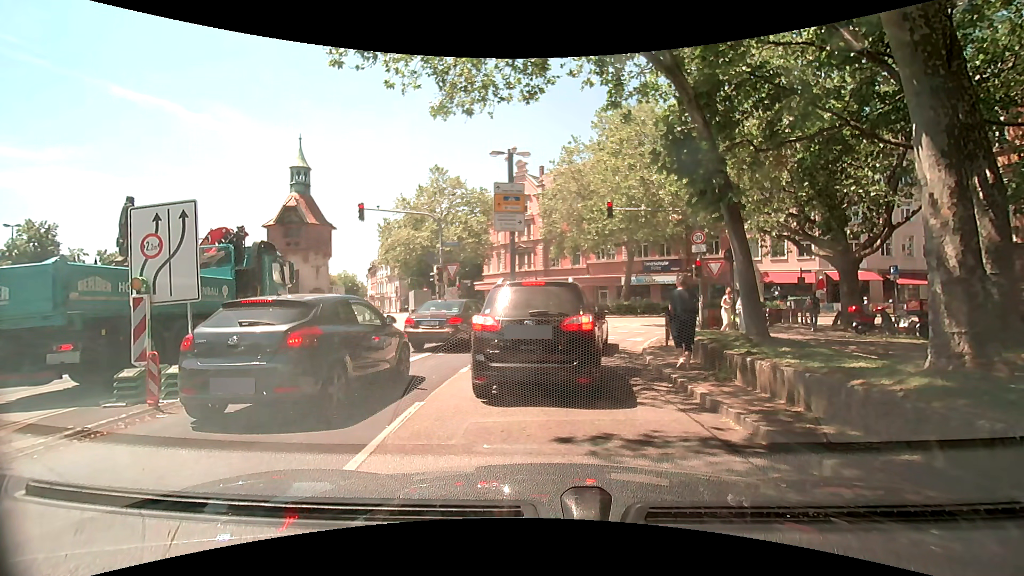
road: primary_link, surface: asphalt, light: Day
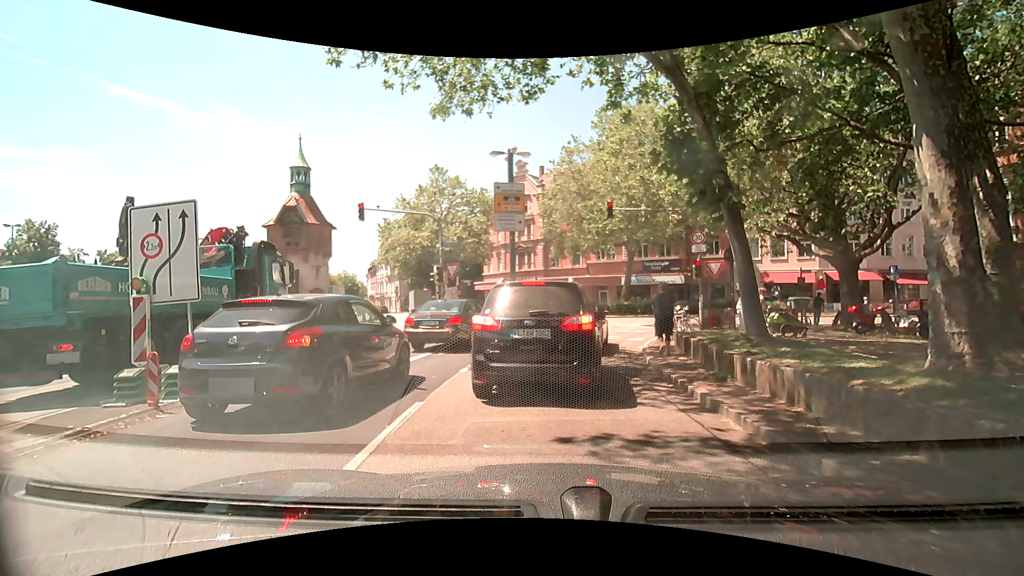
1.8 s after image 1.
(0.0, 0.0) m; 0°
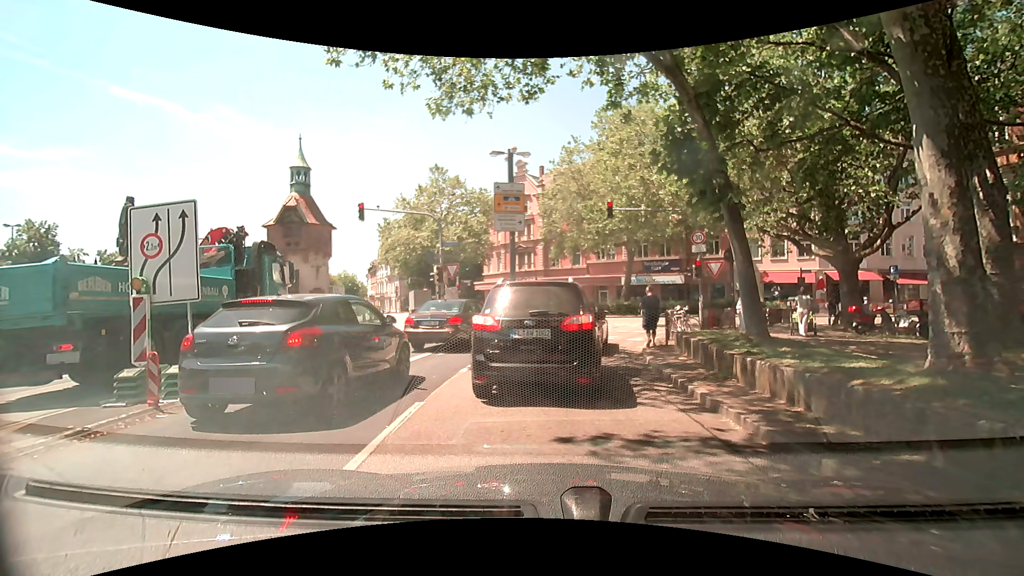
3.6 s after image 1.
(0.0, 0.0) m; 0°
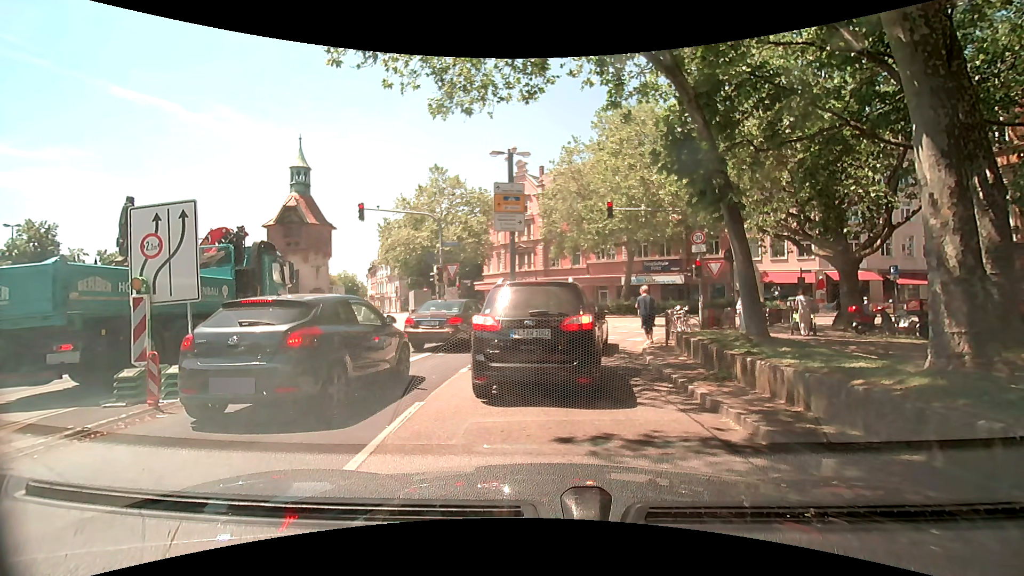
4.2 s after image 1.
(0.0, 0.0) m; 0°
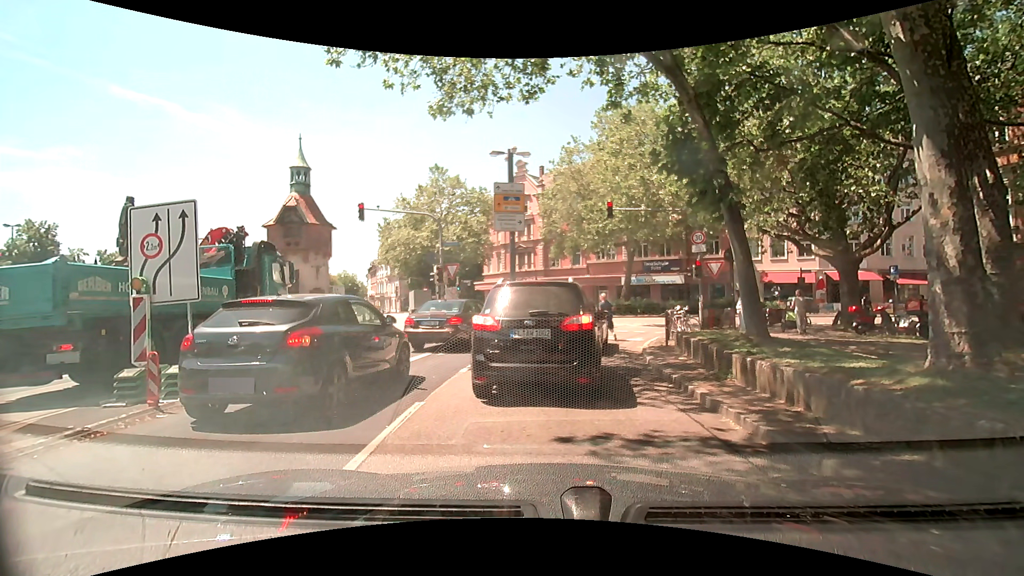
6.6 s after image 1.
(0.0, 0.0) m; 0°
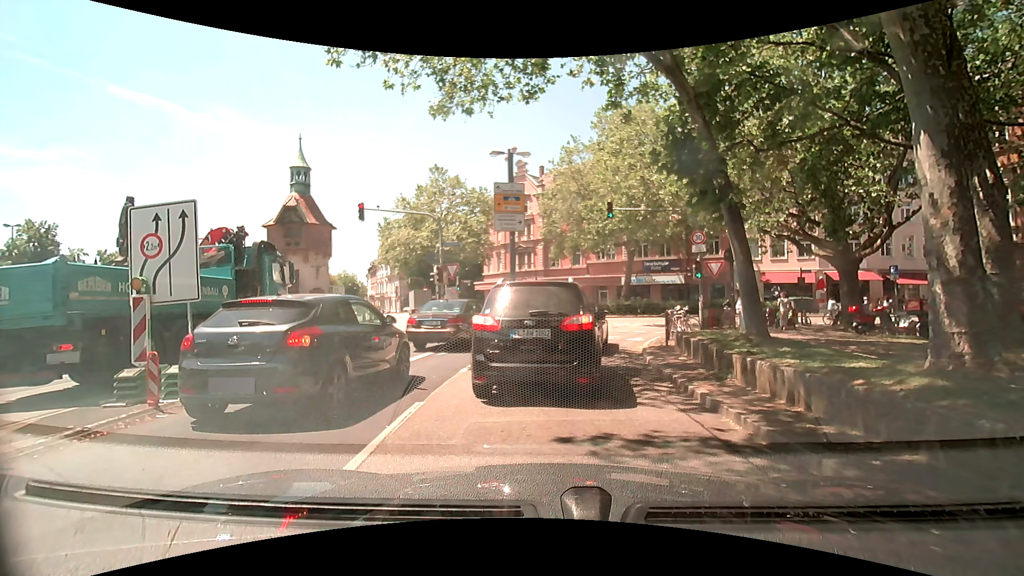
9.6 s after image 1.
(0.0, 0.0) m; 0°
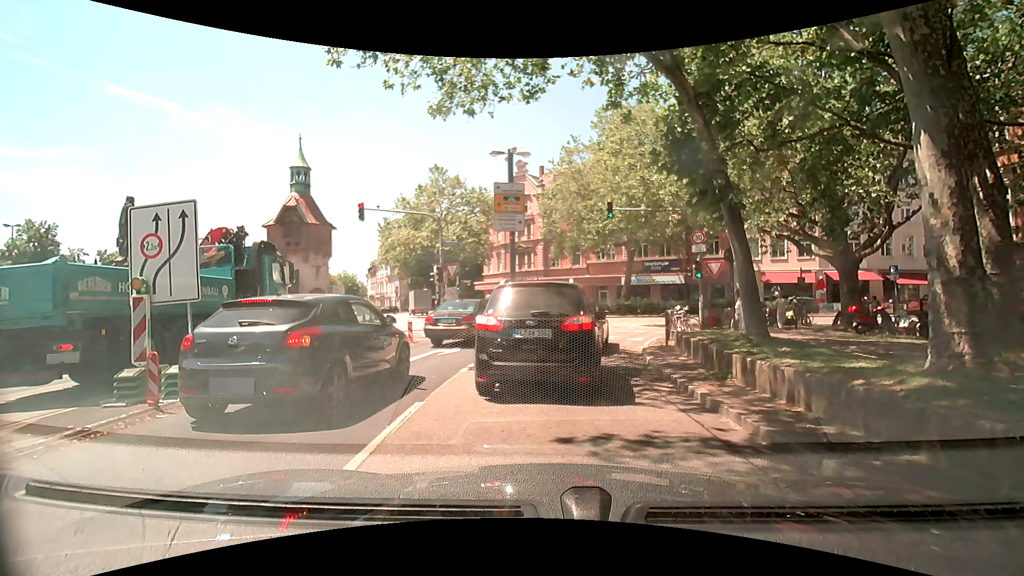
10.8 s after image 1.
(0.0, 0.0) m; 0°
